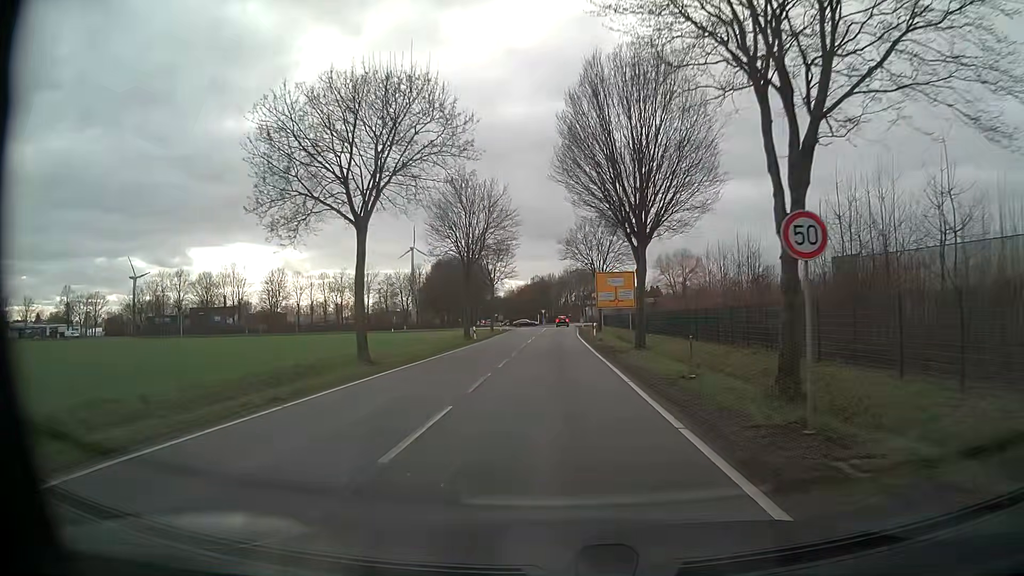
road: tertiary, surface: asphalt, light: Day
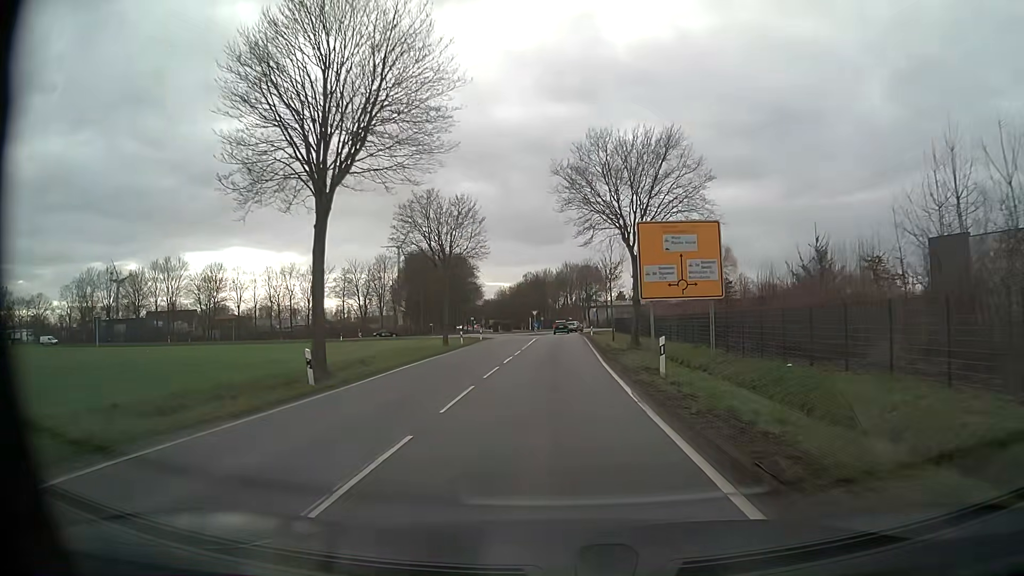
(+0.3, +32.6) m; +1°
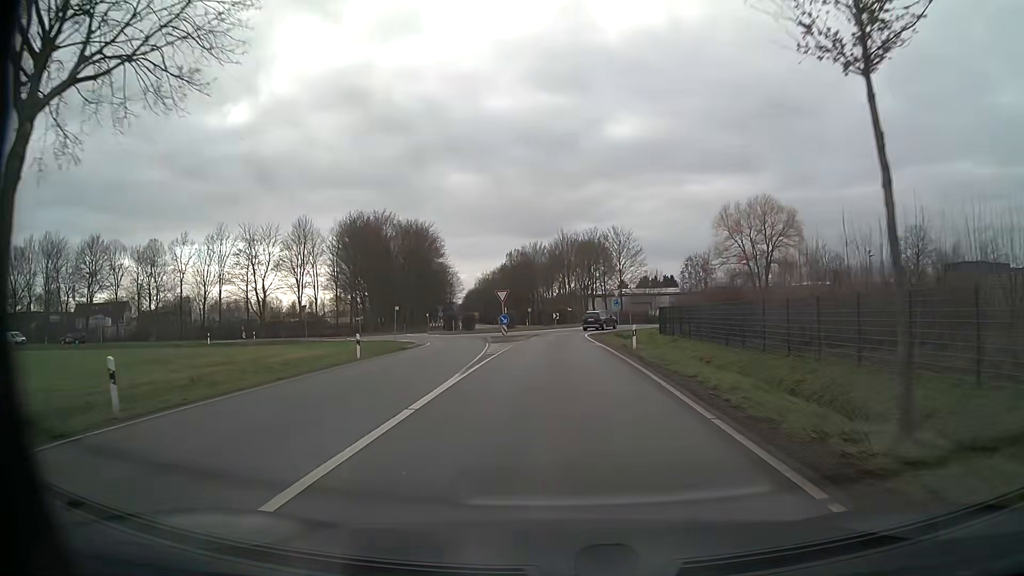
(+0.1, +42.0) m; 0°
(0, +10) (0, +20) (0, +30) (0, +40) (0, +50) (+4, +59) (+7, +69) (+4, +78) (-5, +81) (-14, +77) m
